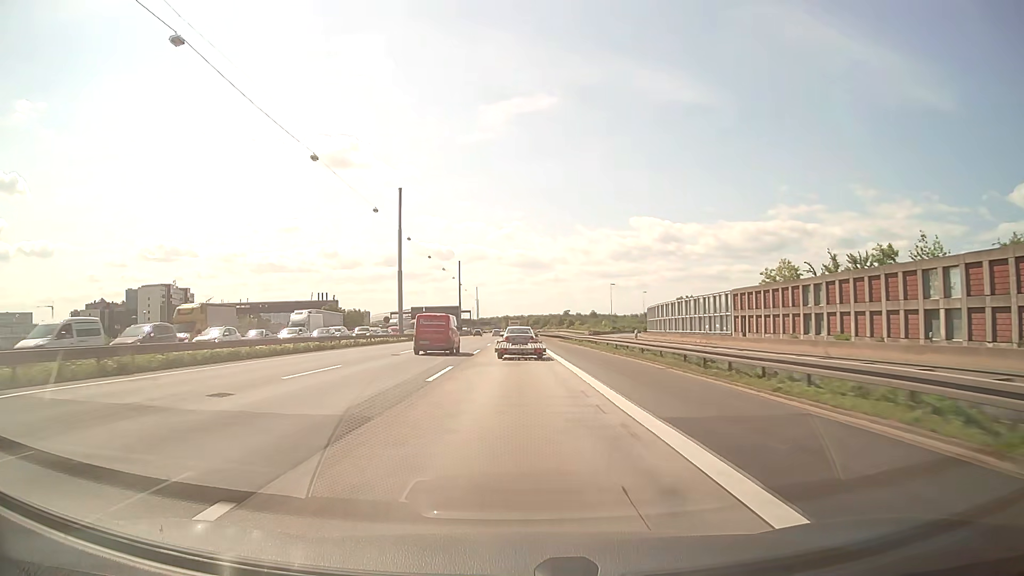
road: motorway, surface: asphalt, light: Day
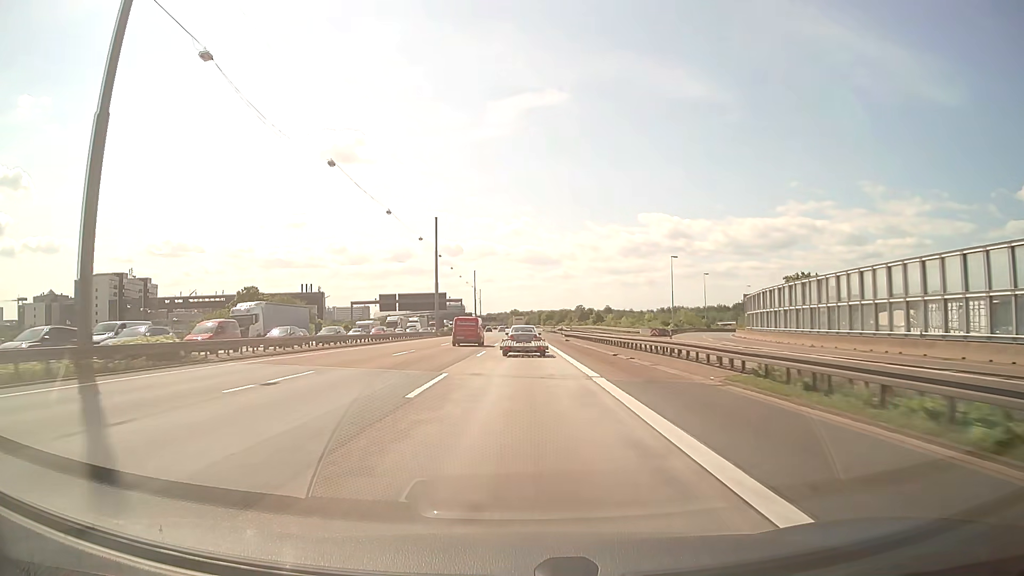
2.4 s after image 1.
(-0.2, +58.4) m; -1°
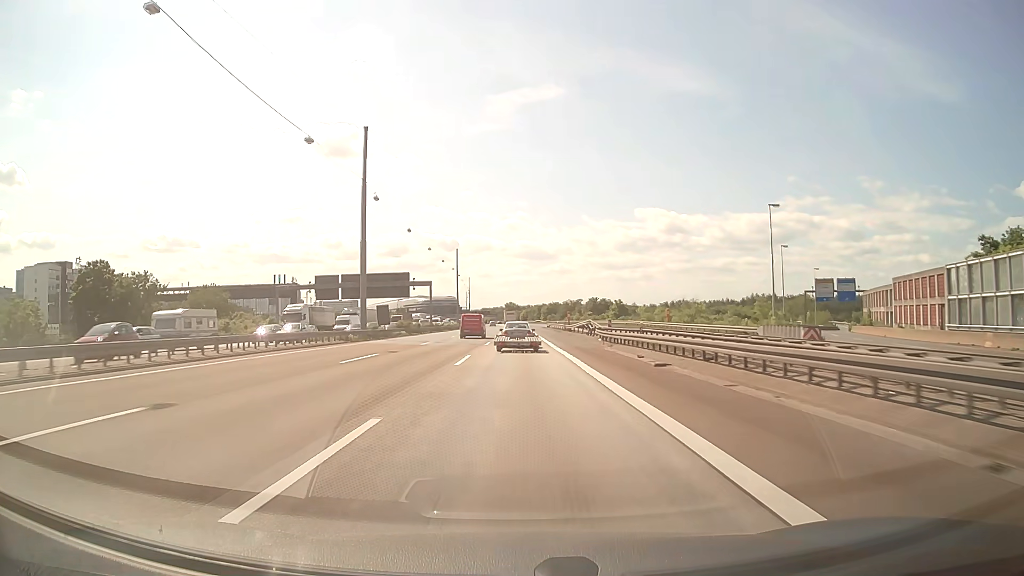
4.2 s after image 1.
(+0.4, +45.0) m; 0°
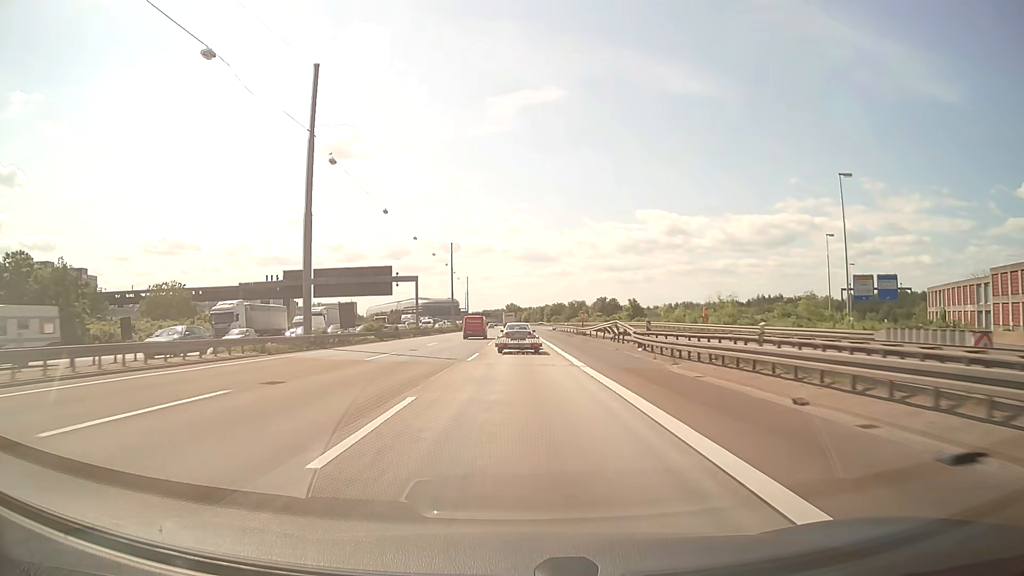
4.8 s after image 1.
(0.0, +15.1) m; 0°
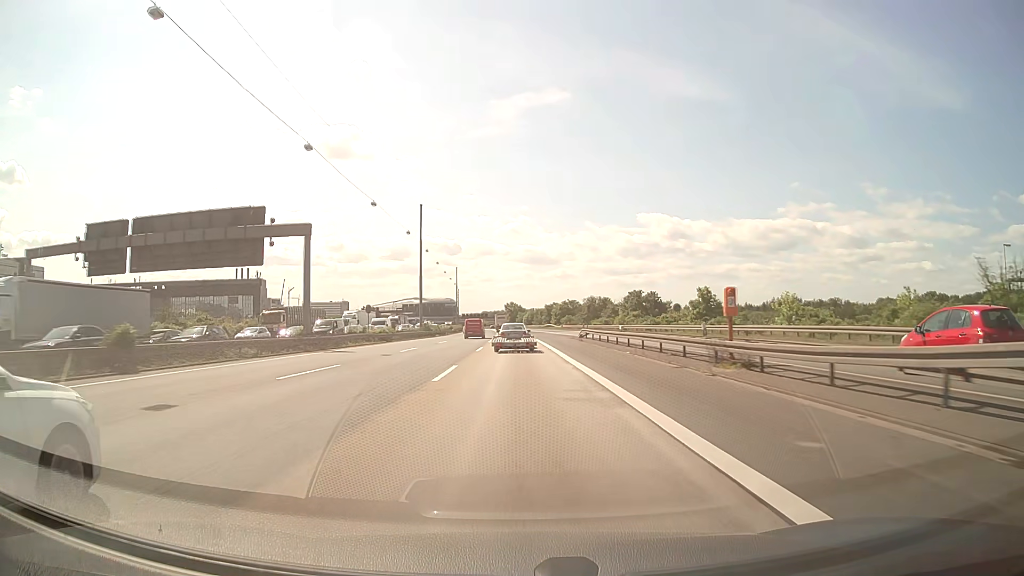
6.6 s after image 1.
(-0.1, +45.1) m; 0°
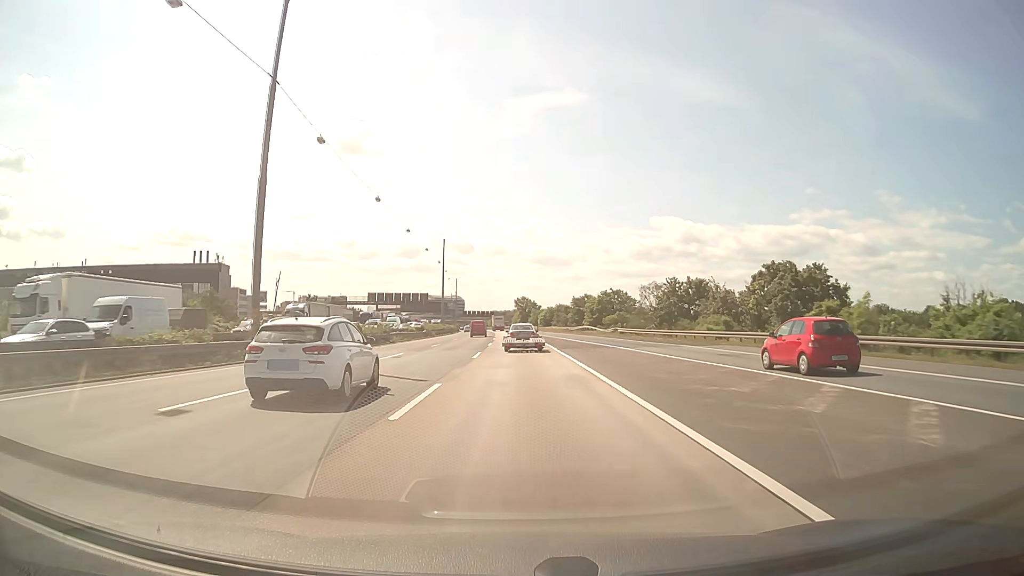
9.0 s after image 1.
(-0.6, +60.5) m; -1°
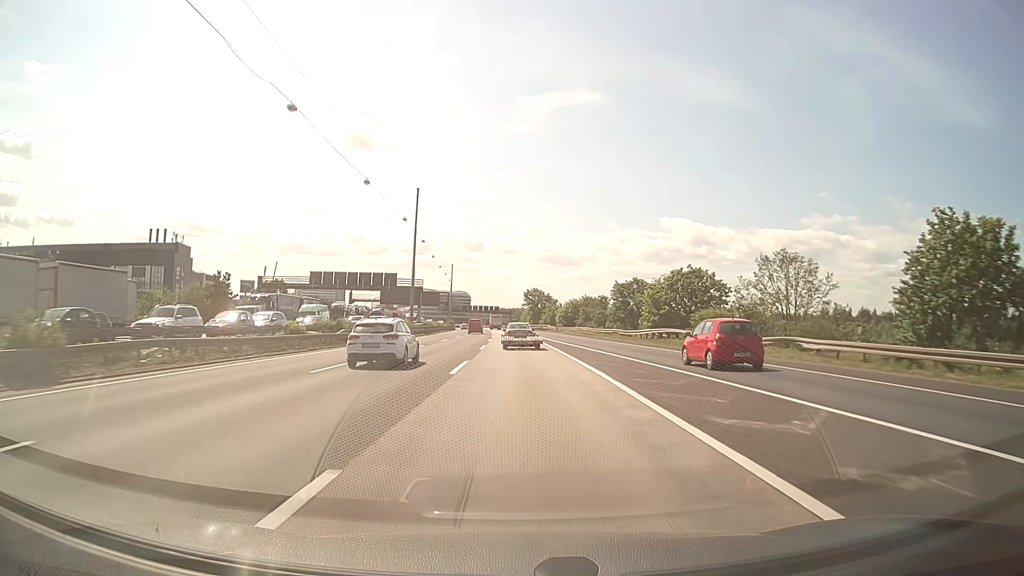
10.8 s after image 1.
(-0.3, +45.9) m; -1°
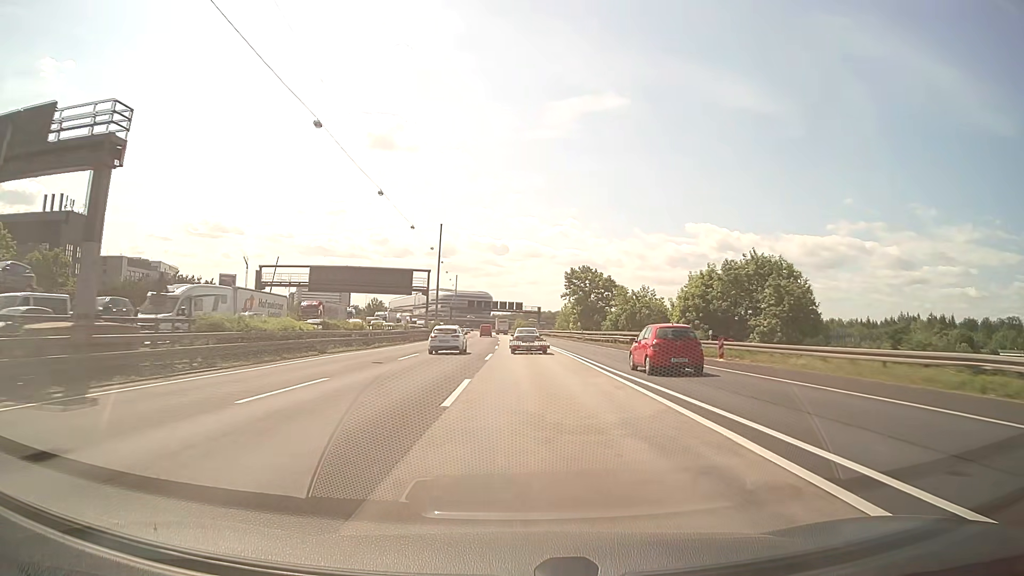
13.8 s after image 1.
(-1.4, +78.2) m; -2°
(0, +10) (0, +20) (0, +30) (0, +40) (0, +50) (0, +60) (0, +70) (-1, +80) (-1, +90) (-1, +100) m
